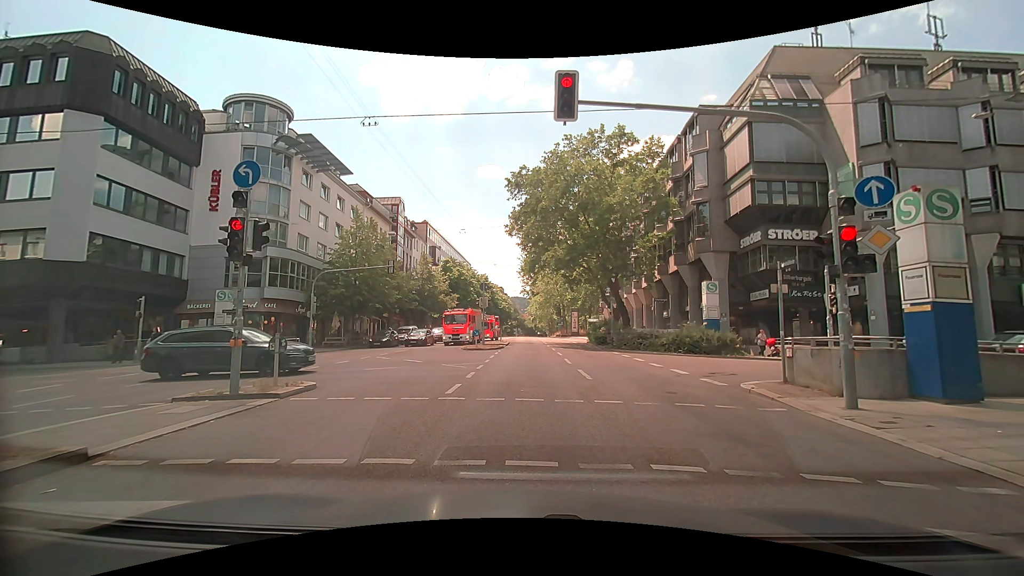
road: secondary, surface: asphalt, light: Day
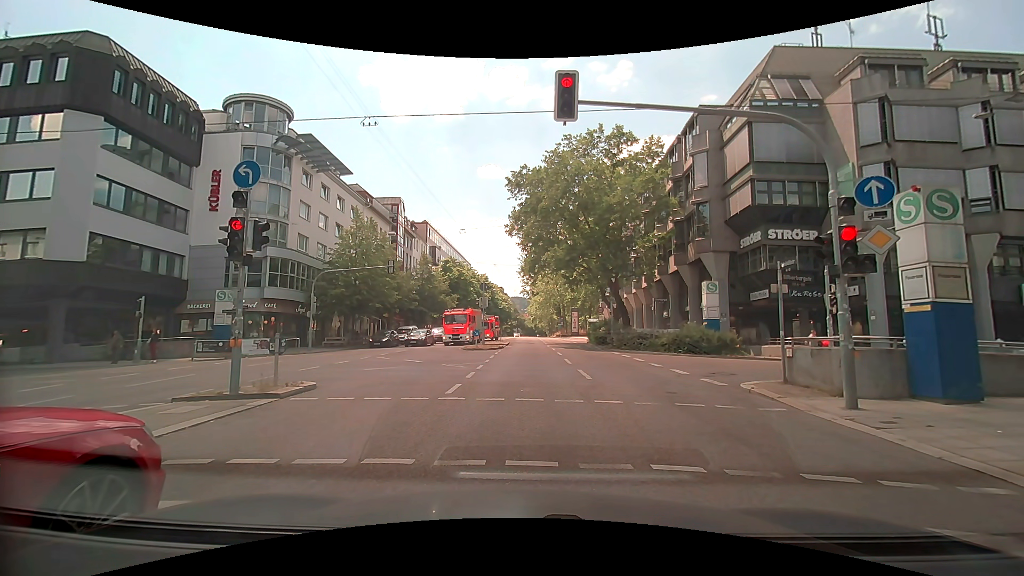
(0.0, 0.0) m; 0°
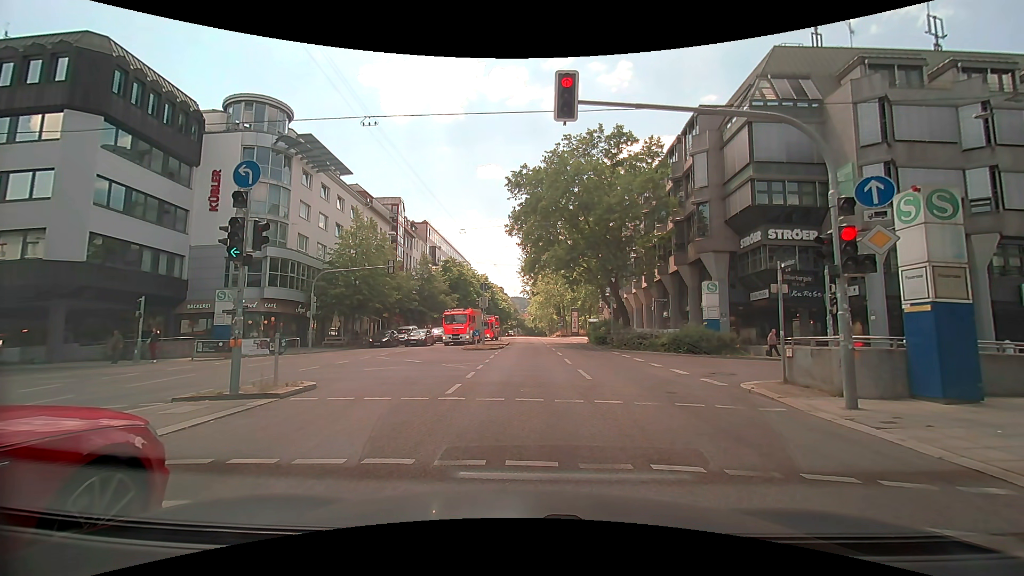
(0.0, 0.0) m; 0°
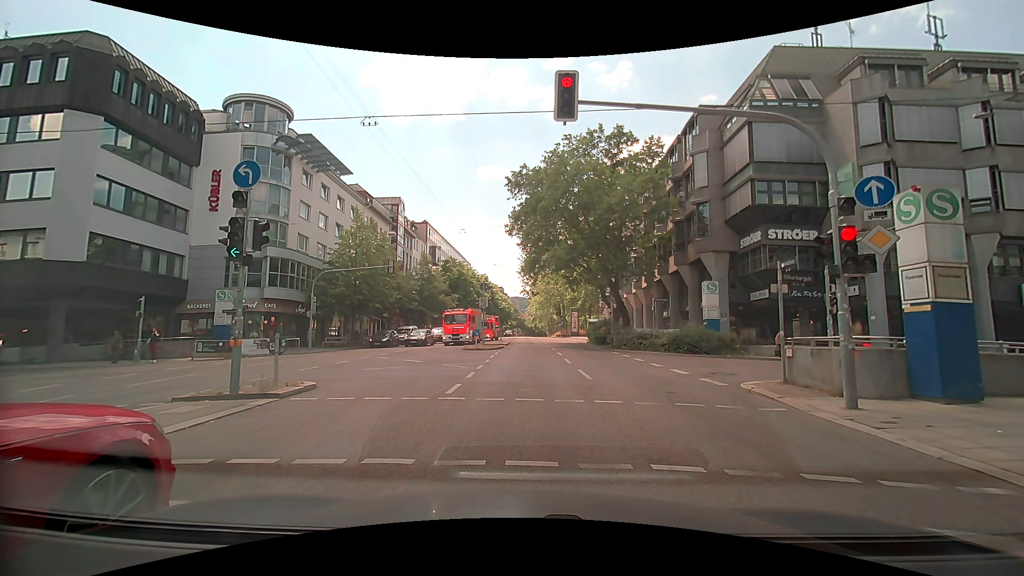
(0.0, 0.0) m; 0°
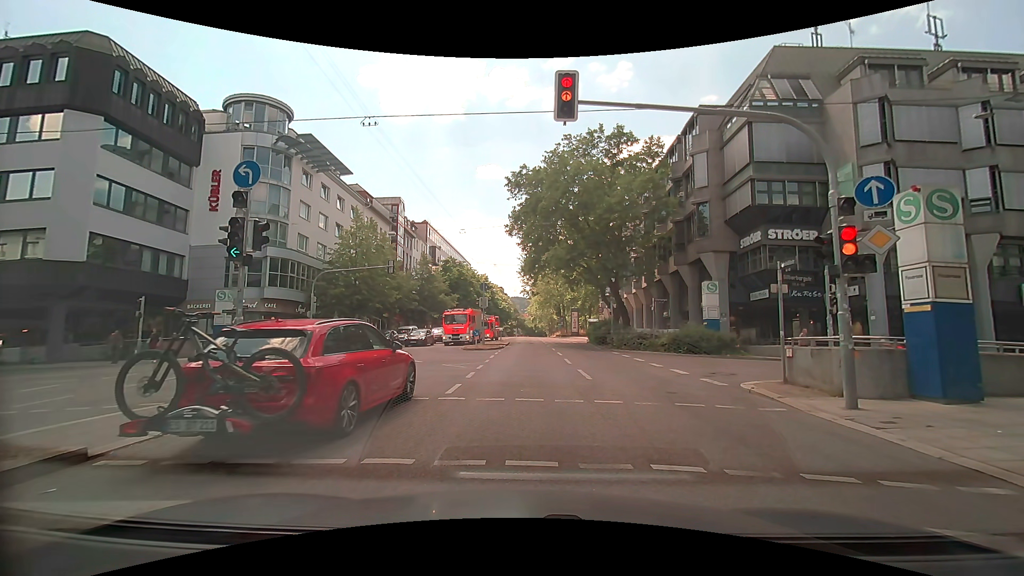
(0.0, 0.0) m; 0°
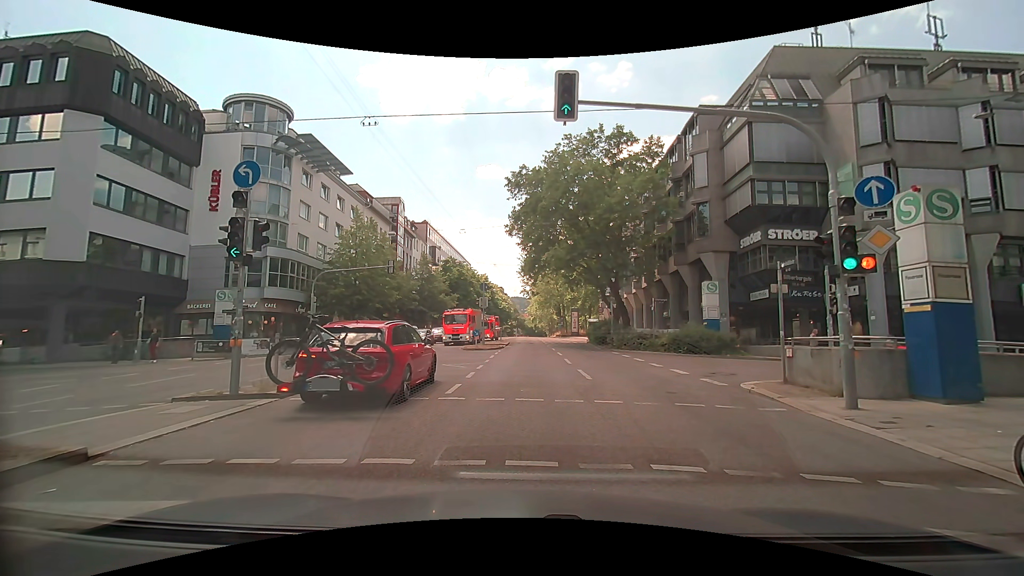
(0.0, 0.0) m; 0°
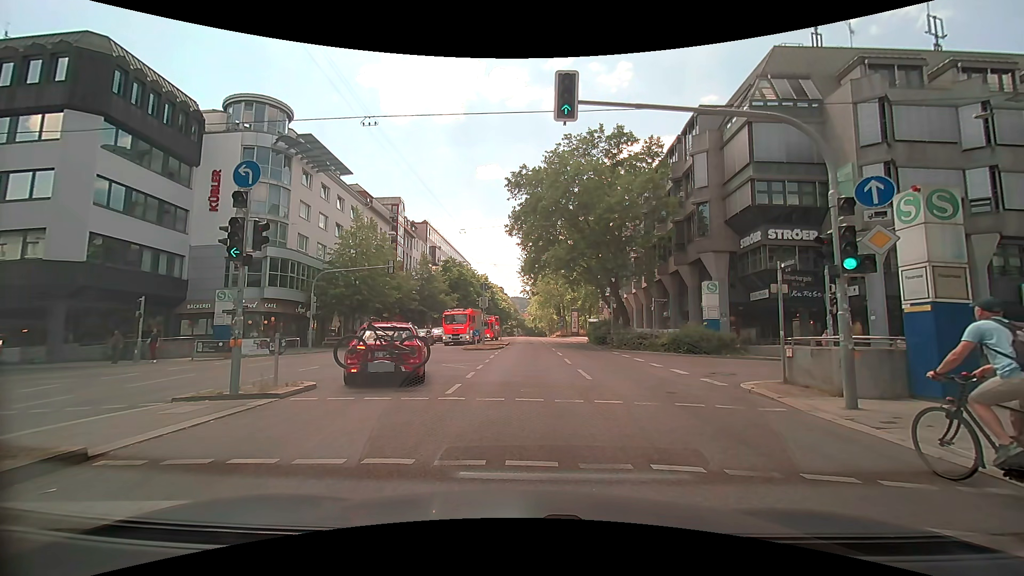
(0.0, 0.0) m; 0°
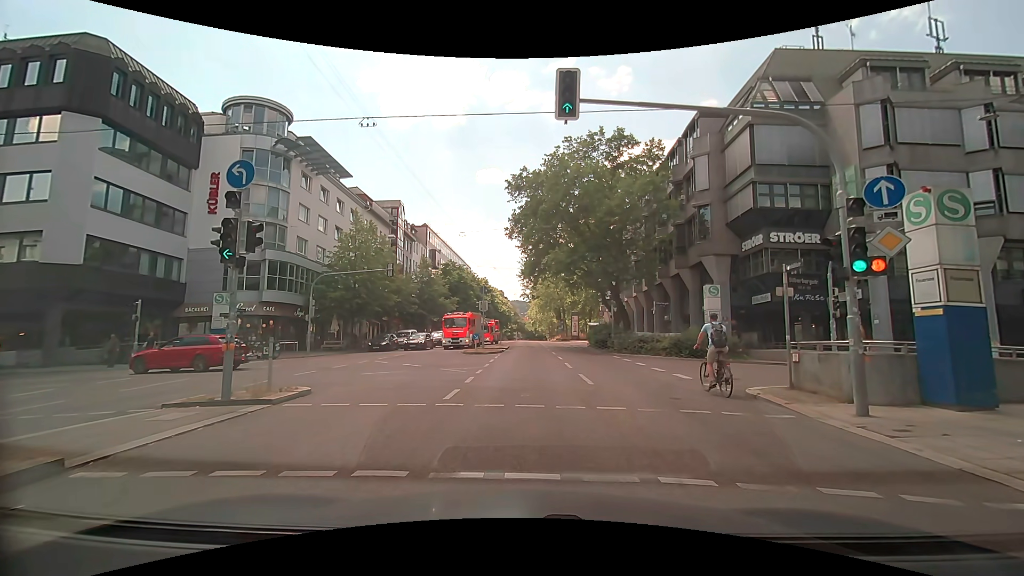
(0.0, +0.3) m; 0°
(0, +10) (0, +20) (-1, +30) (-1, +40) (-1, +50) (-1, +60) (-1, +70) (-2, +80) (-2, +90) (-2, +100) m
